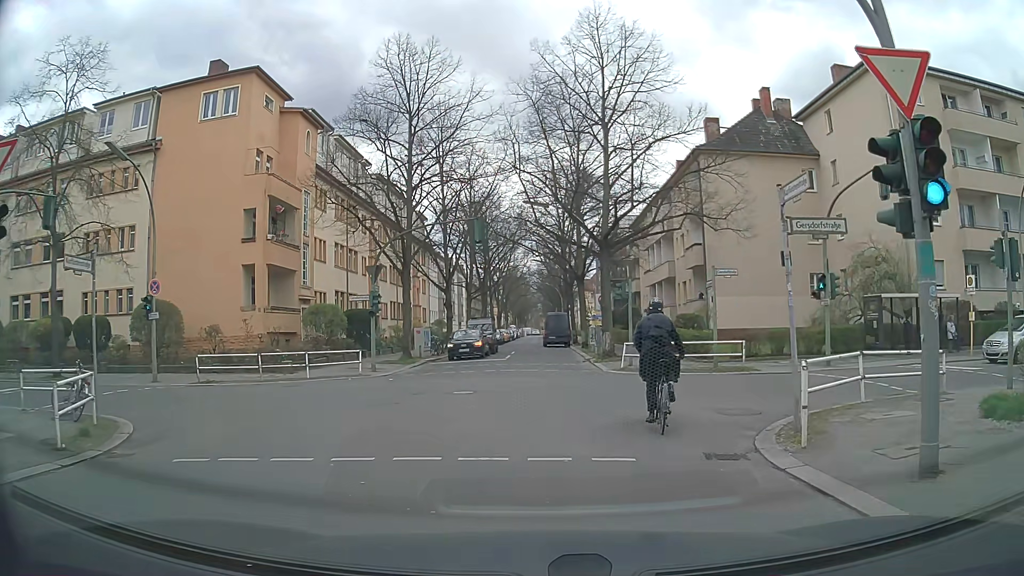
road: residential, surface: asphalt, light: Day
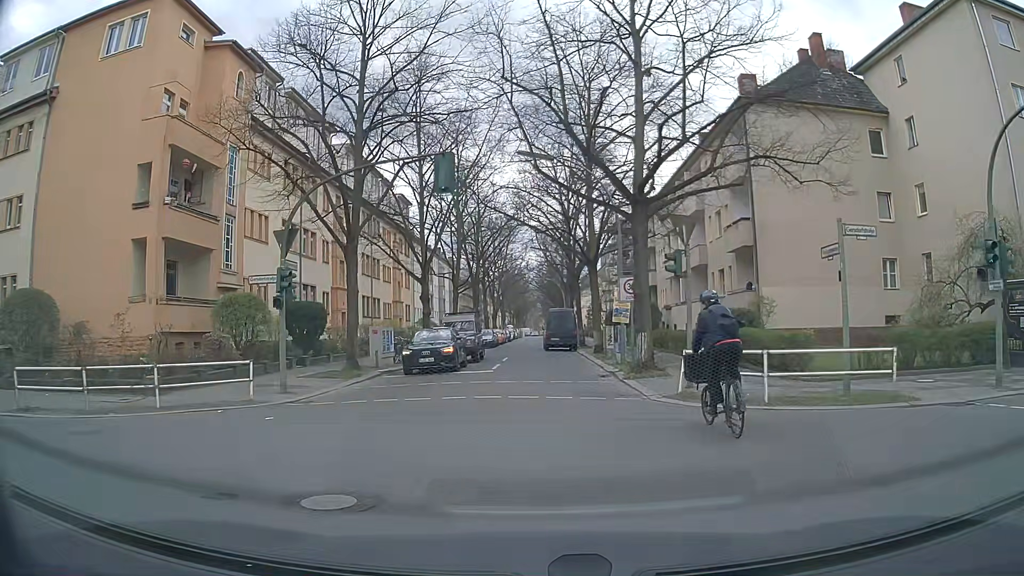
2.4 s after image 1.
(-0.2, +9.8) m; -1°
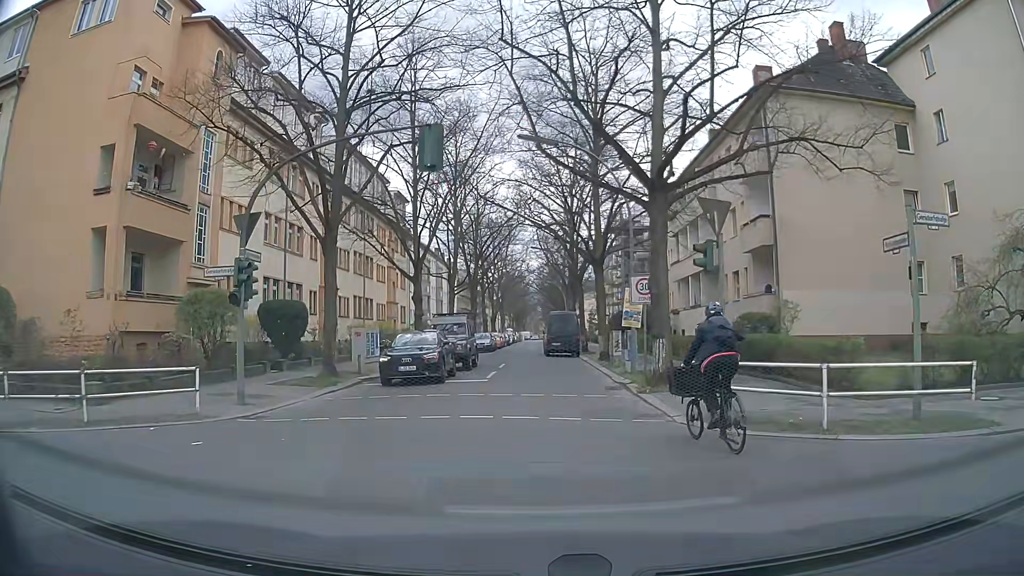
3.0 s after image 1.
(0.0, +2.6) m; 0°
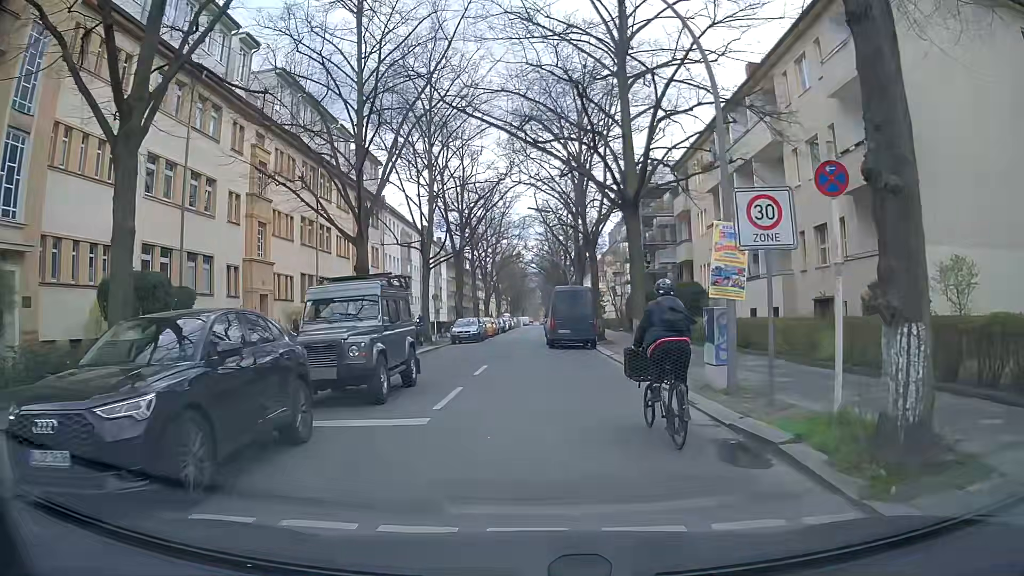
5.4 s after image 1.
(+0.1, +11.1) m; +1°
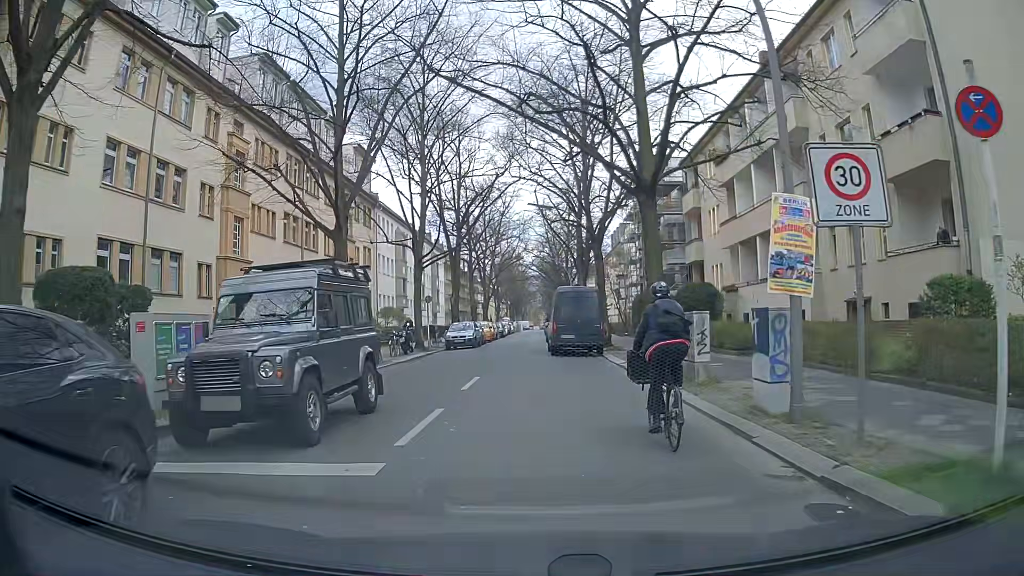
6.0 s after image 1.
(0.0, +2.7) m; -1°
